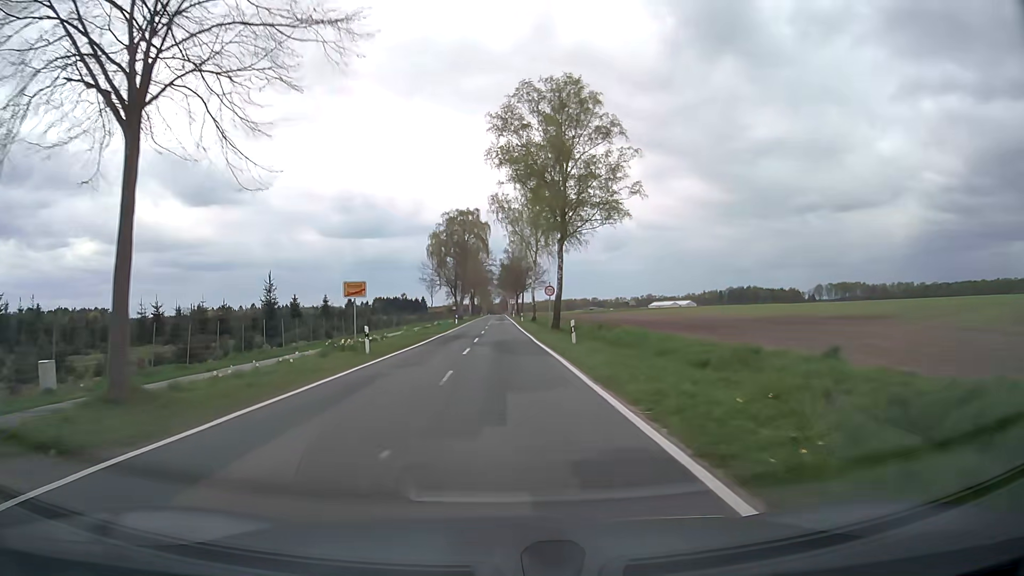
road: secondary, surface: asphalt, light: Day
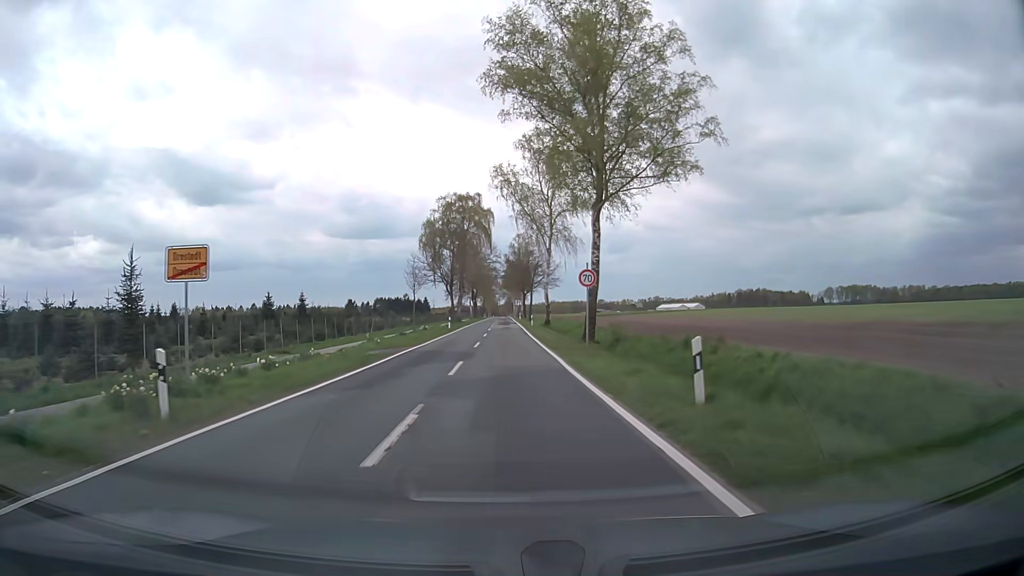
(0.0, +15.7) m; -1°
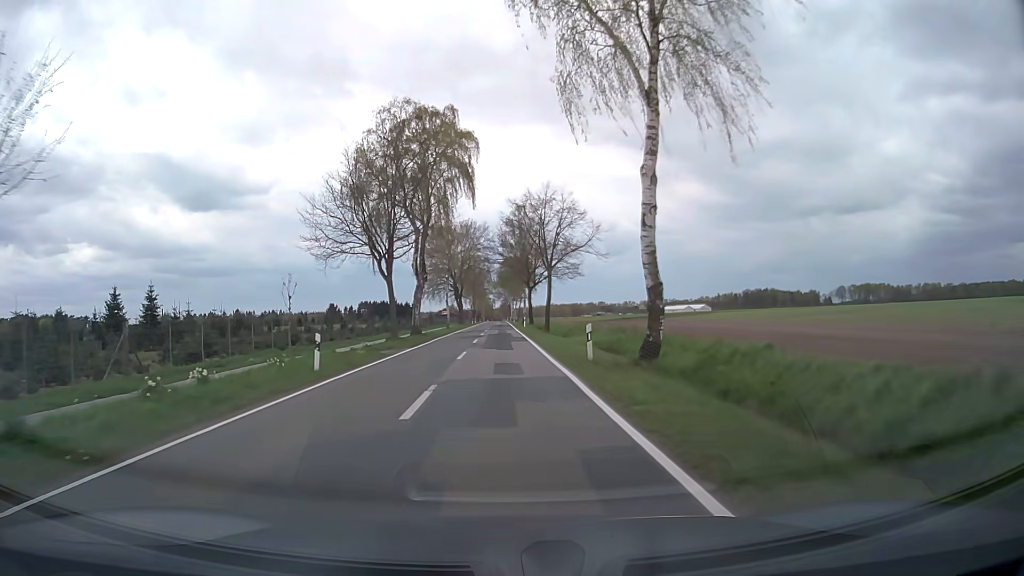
(+0.2, +42.6) m; 0°
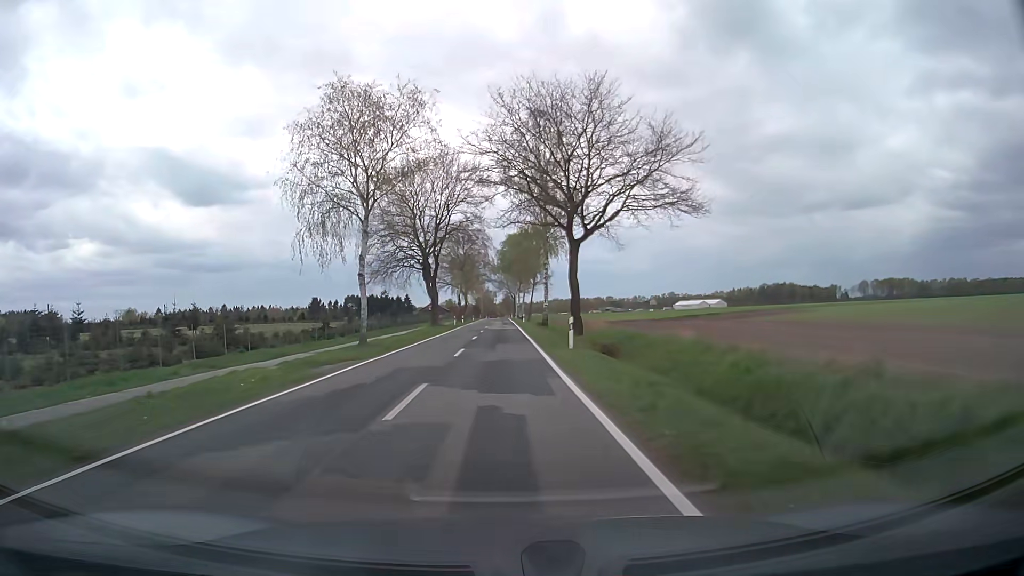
(0.0, +48.5) m; 0°
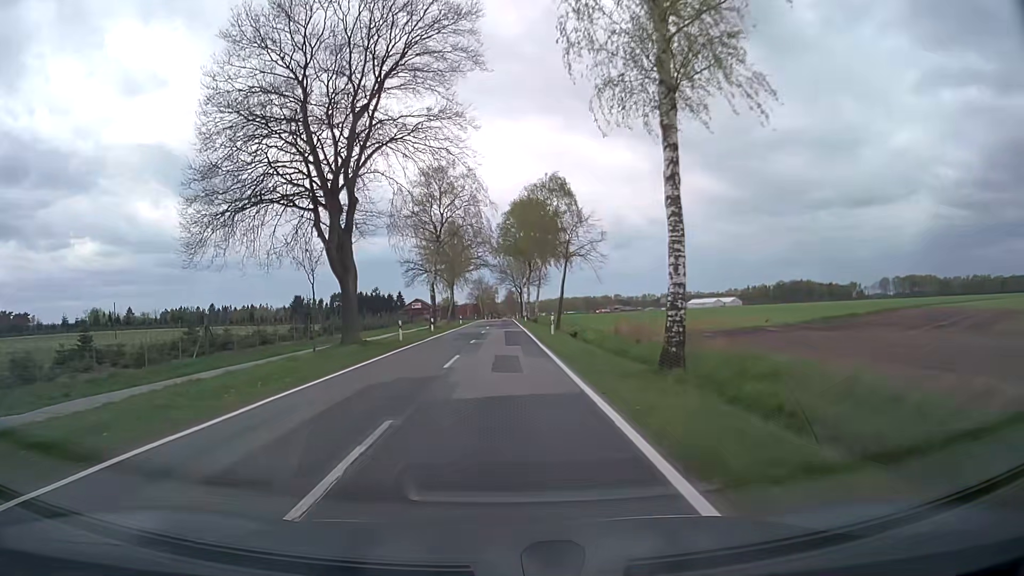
(-0.1, +40.8) m; 0°
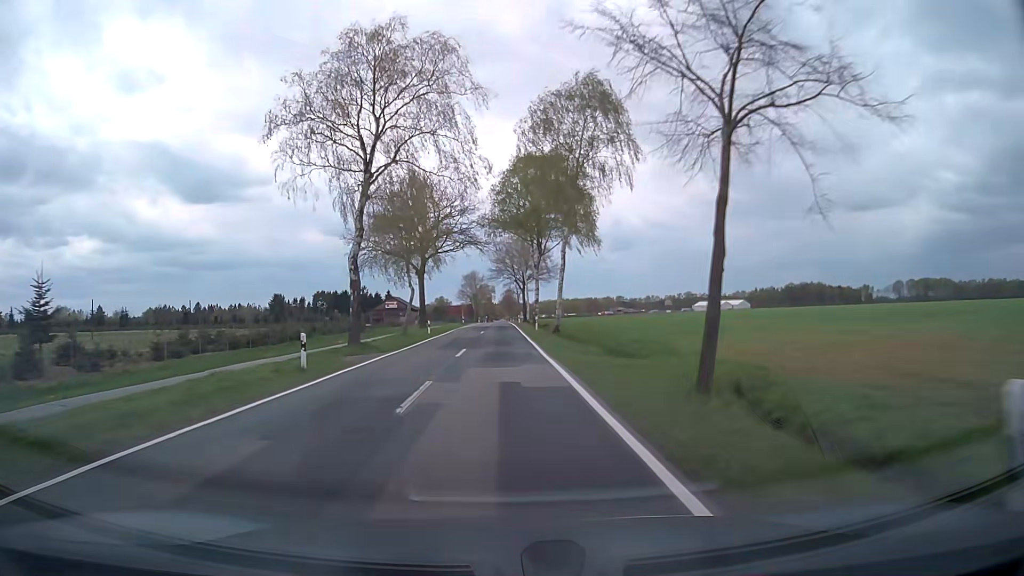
(-0.1, +31.4) m; 0°
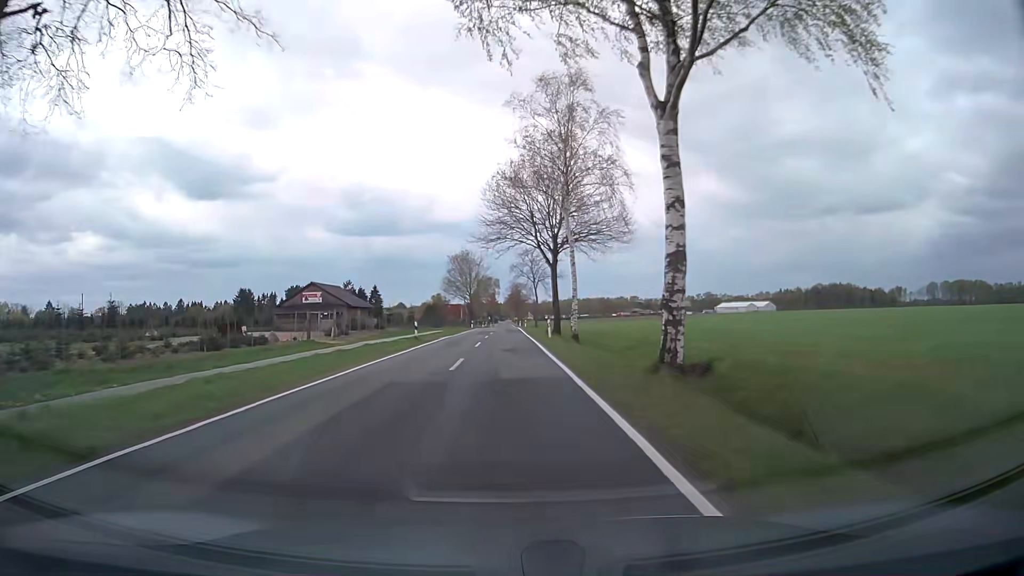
(-0.1, +53.4) m; 0°
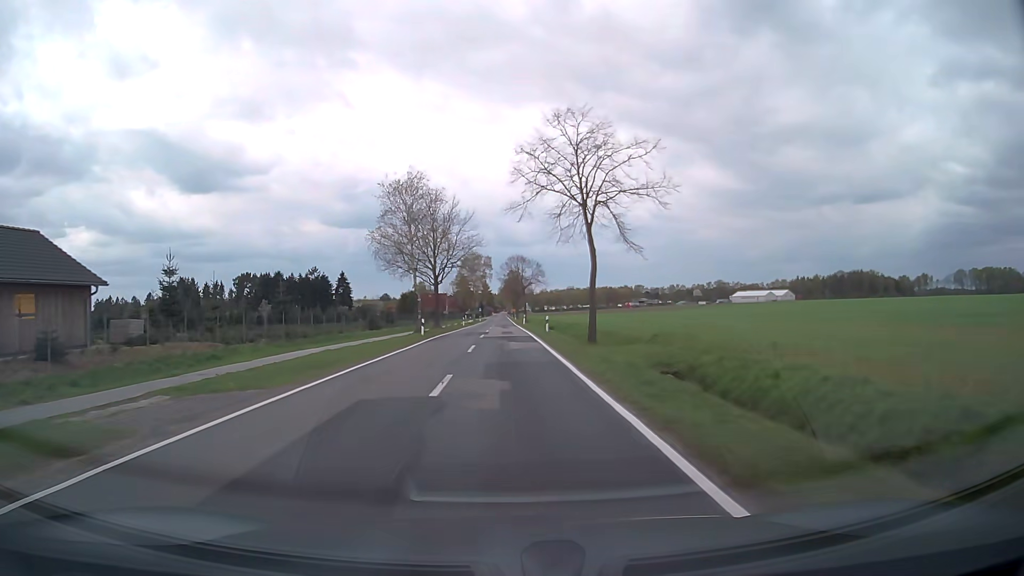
(+0.1, +53.9) m; +1°
(0, +10) (0, +20) (0, +30) (0, +40) (0, +50) (0, +60) (0, +70) (0, +80) (0, +90) (0, +100) m
